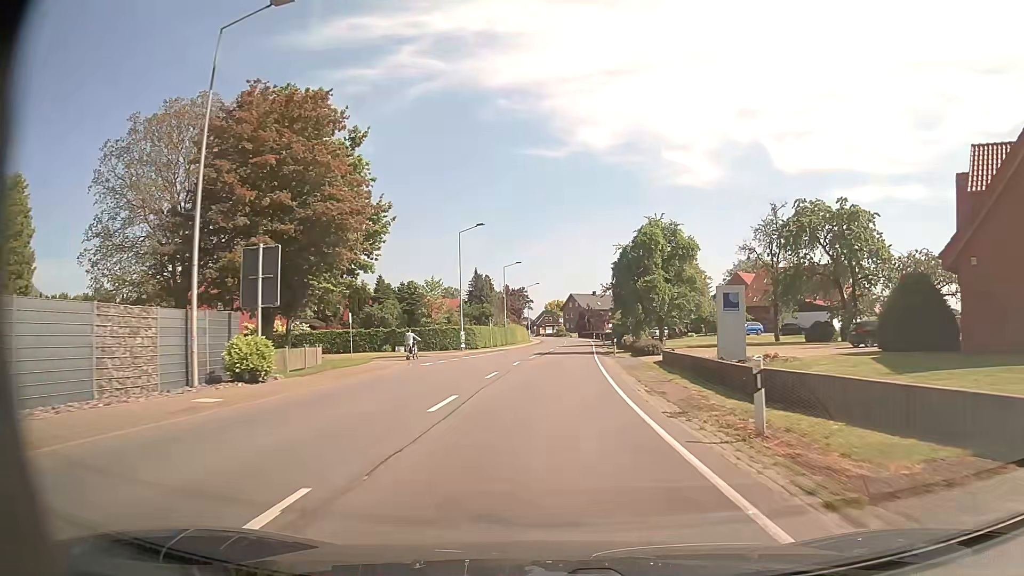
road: secondary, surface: asphalt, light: Day
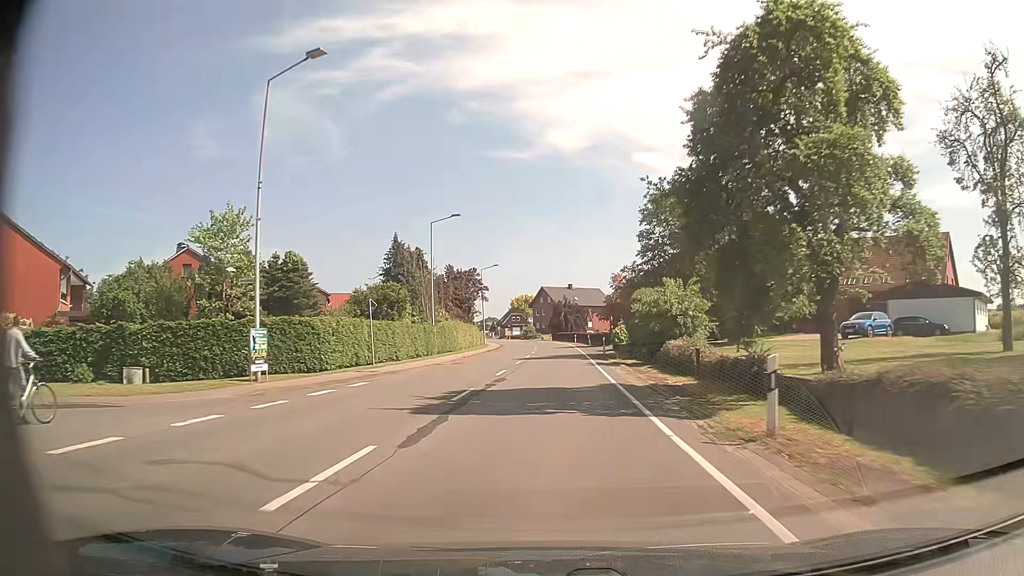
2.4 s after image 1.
(+0.6, +33.7) m; +2°
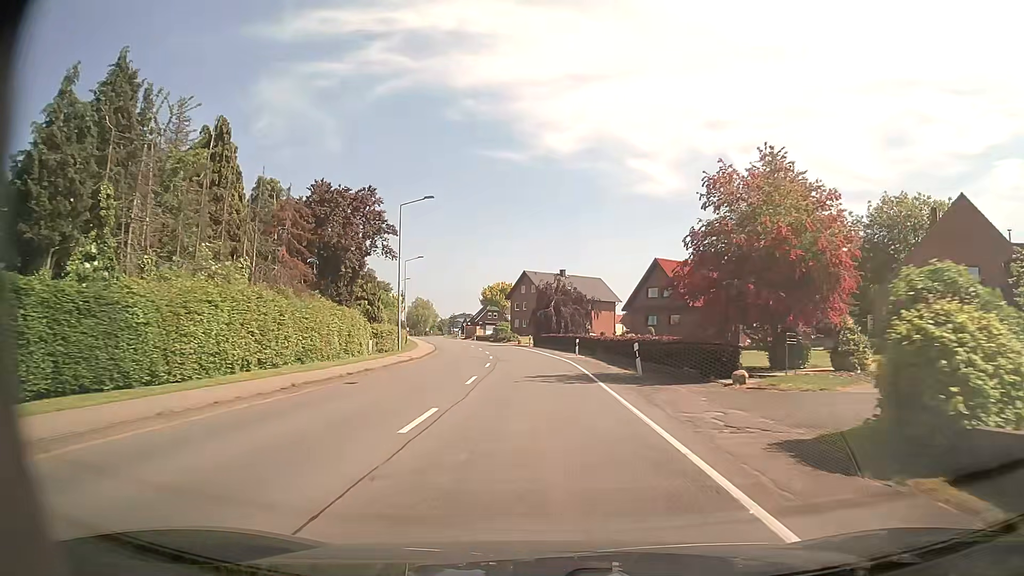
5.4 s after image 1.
(+0.6, +41.1) m; +1°
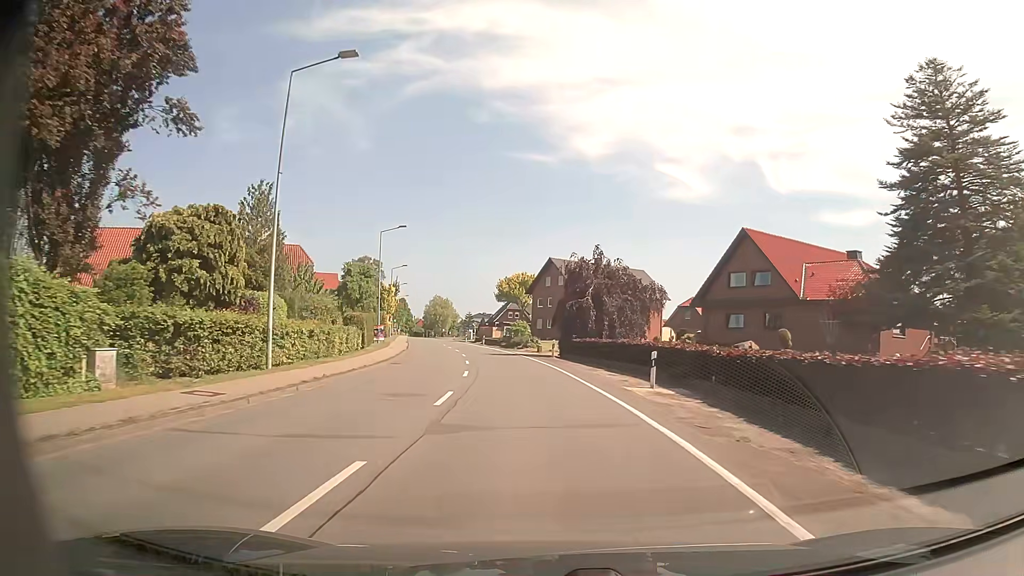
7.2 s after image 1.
(-0.4, +23.5) m; -3°
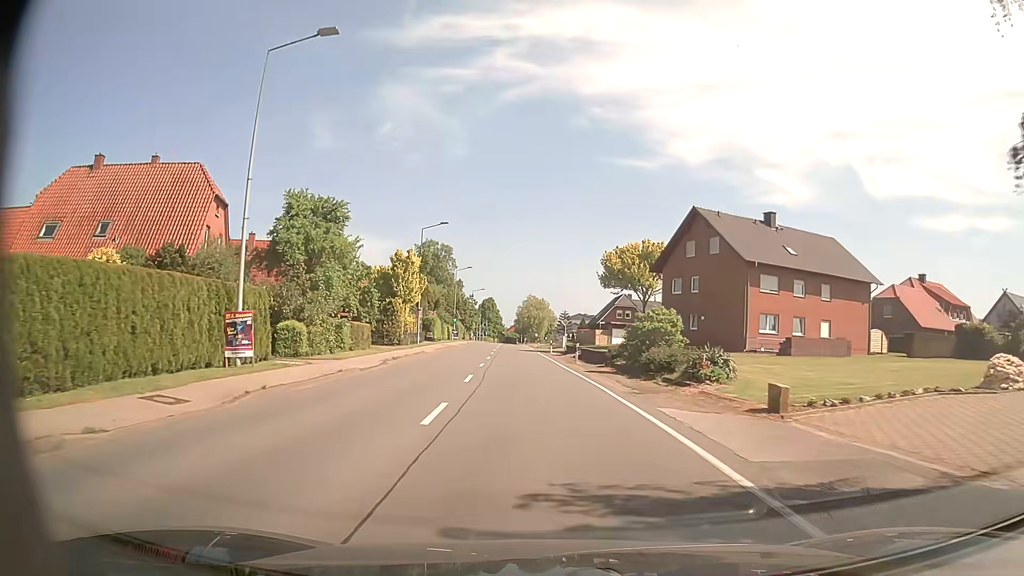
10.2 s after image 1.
(-2.7, +39.2) m; -9°
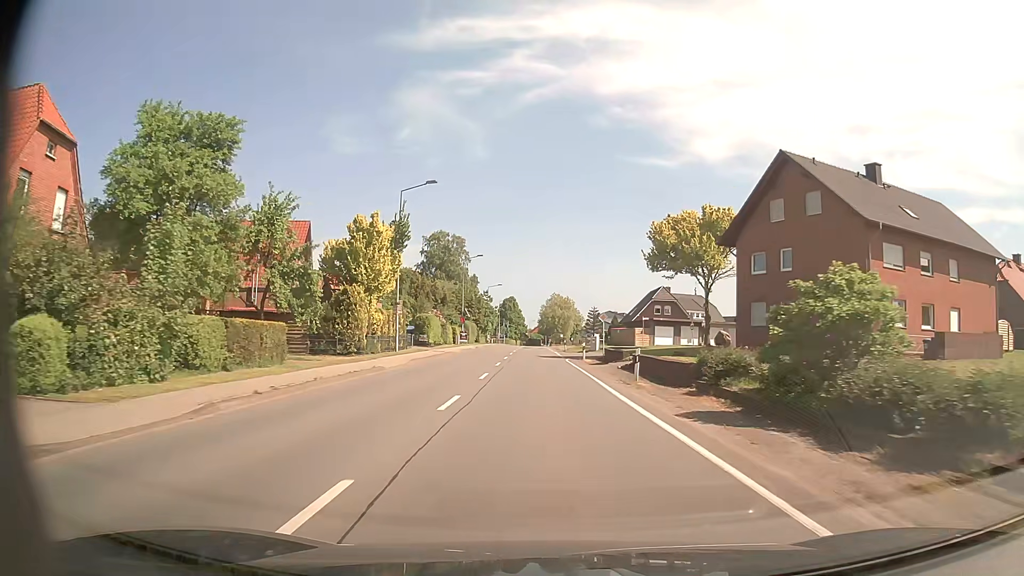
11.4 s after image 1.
(-0.3, +16.0) m; -2°
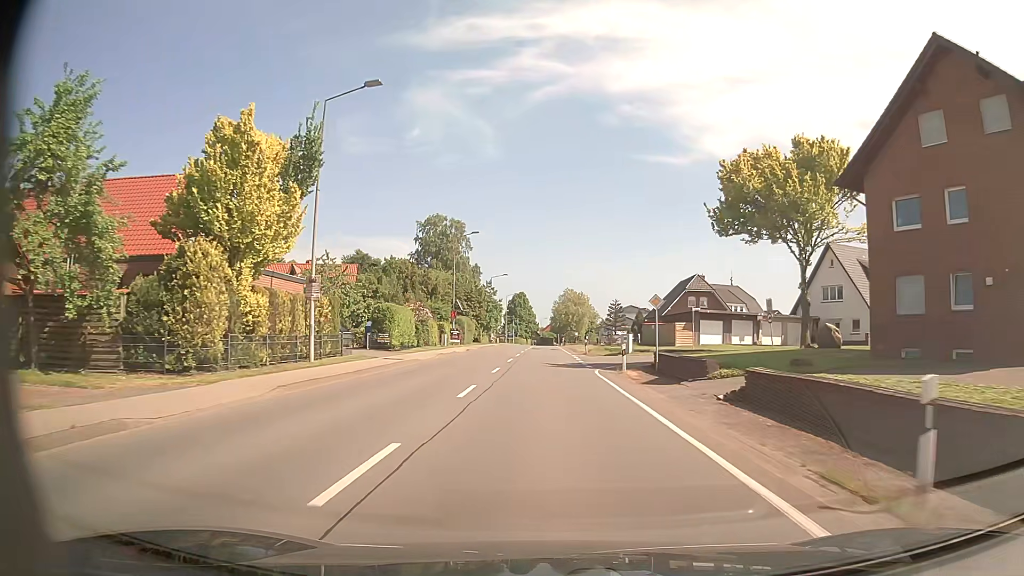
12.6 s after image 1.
(-0.1, +16.2) m; -1°
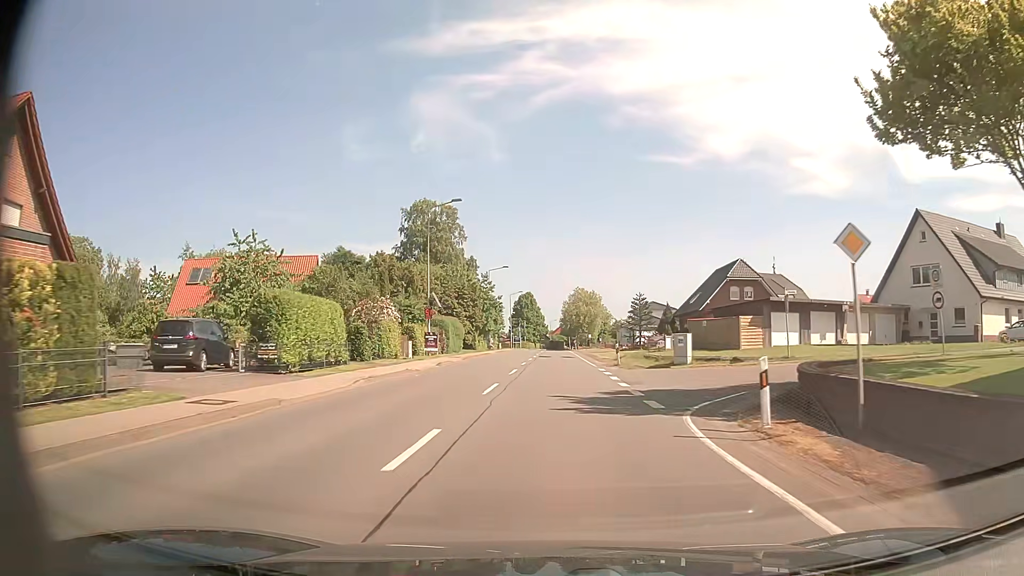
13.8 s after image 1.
(-0.1, +16.3) m; -1°
